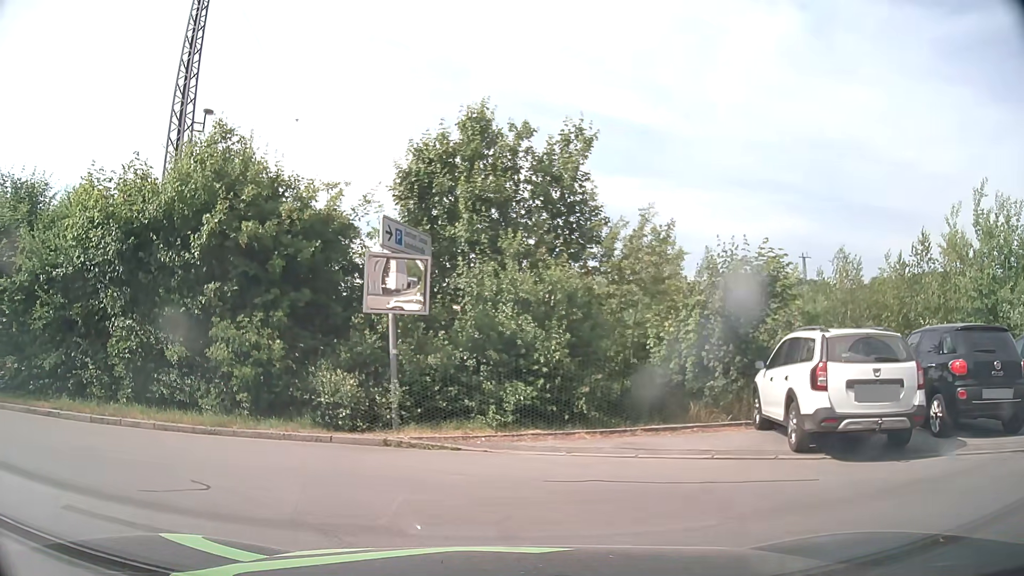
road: residential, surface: asphalt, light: Day
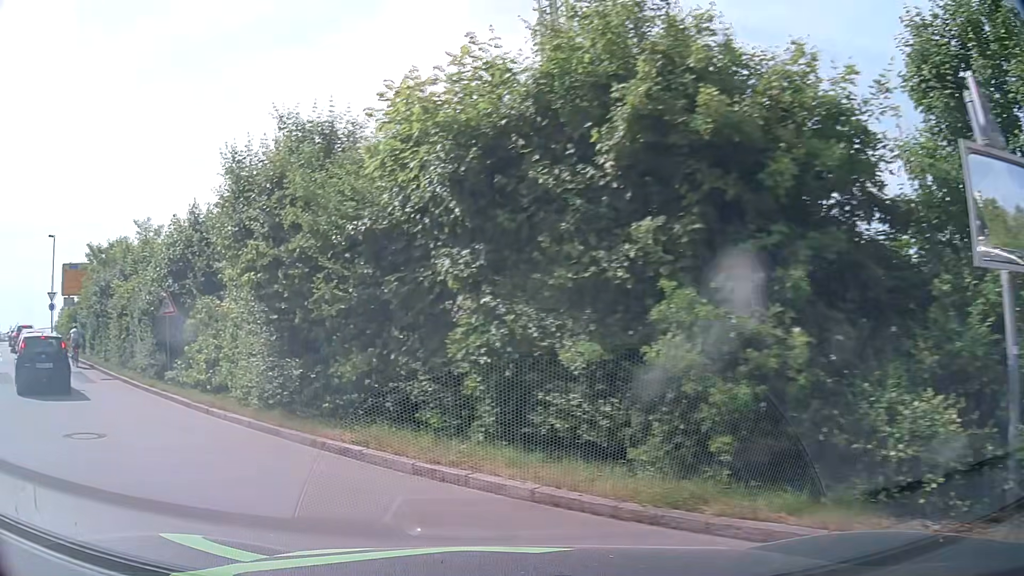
(-1.7, +5.9) m; -34°
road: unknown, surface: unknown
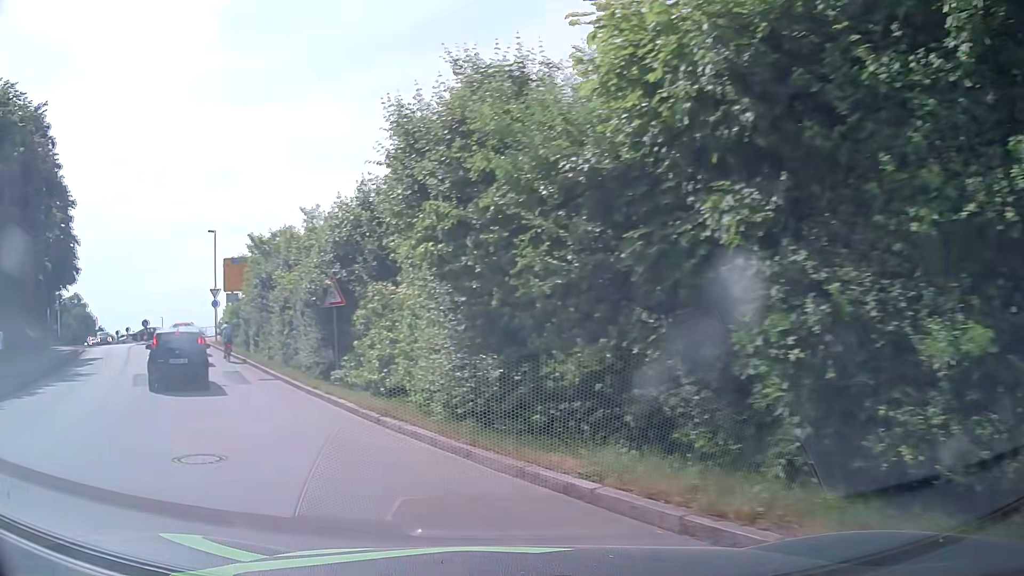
(-0.4, +2.7) m; -16°
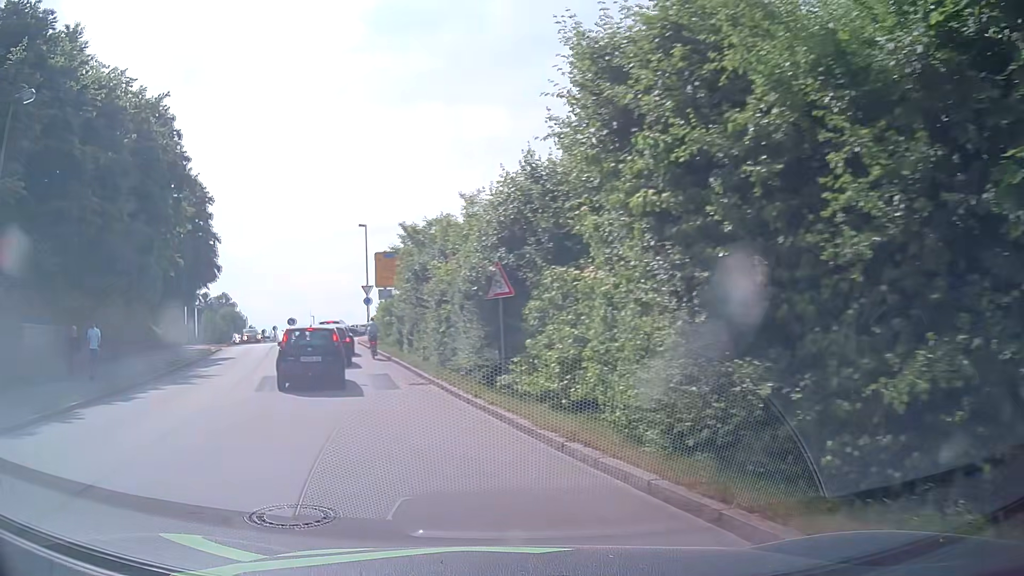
(-0.4, +2.8) m; -14°
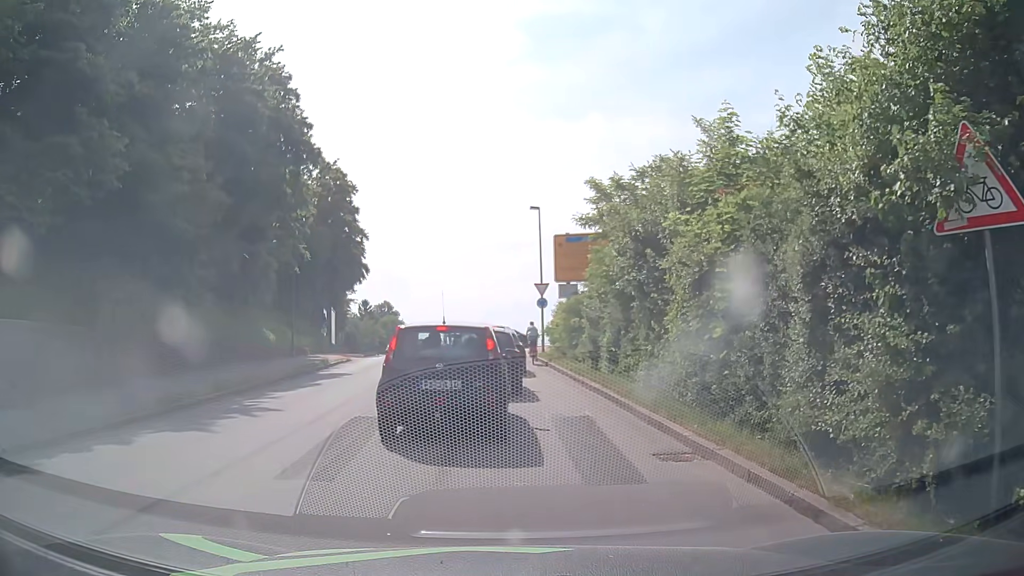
(-1.9, +9.3) m; -15°
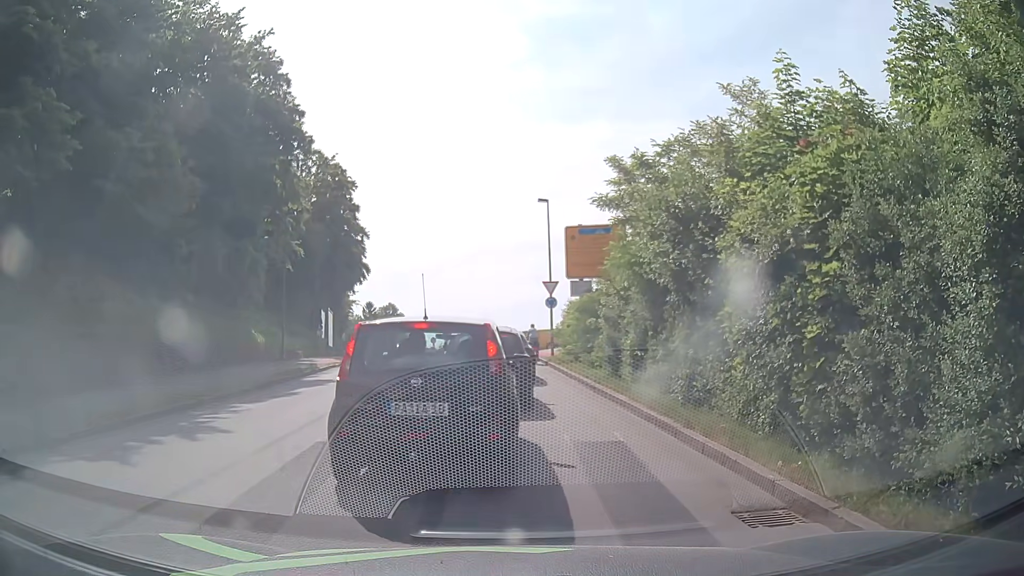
(0.0, +2.5) m; +2°
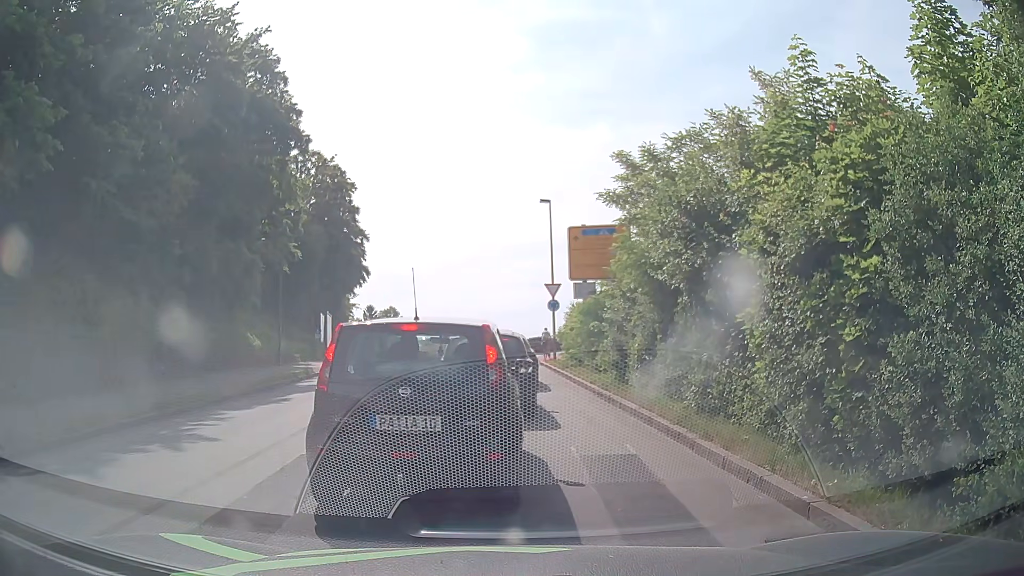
(0.0, +0.7) m; 0°
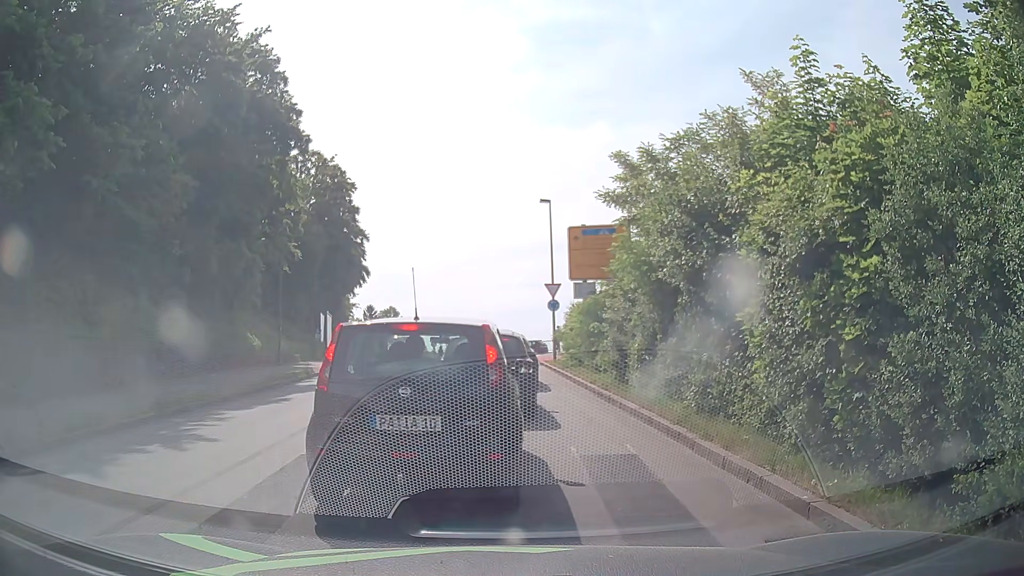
(0.0, 0.0) m; 0°
